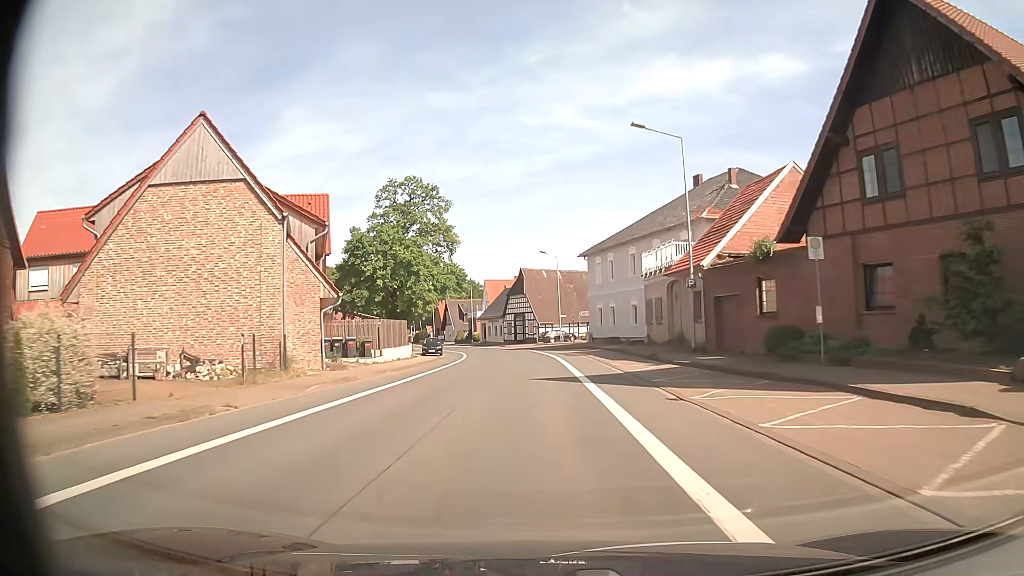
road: secondary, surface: asphalt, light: Day
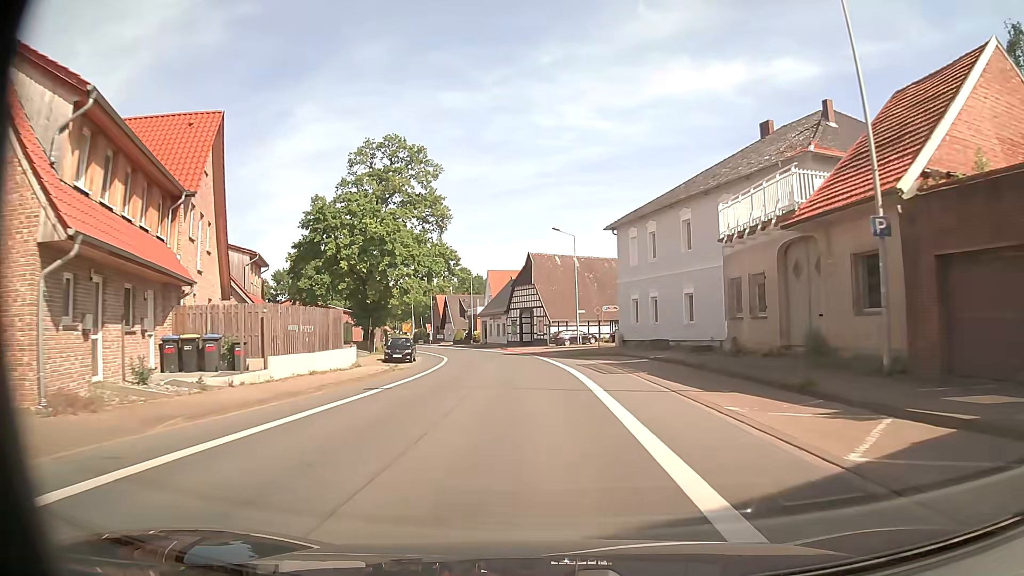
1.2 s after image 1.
(-0.2, +16.4) m; -2°
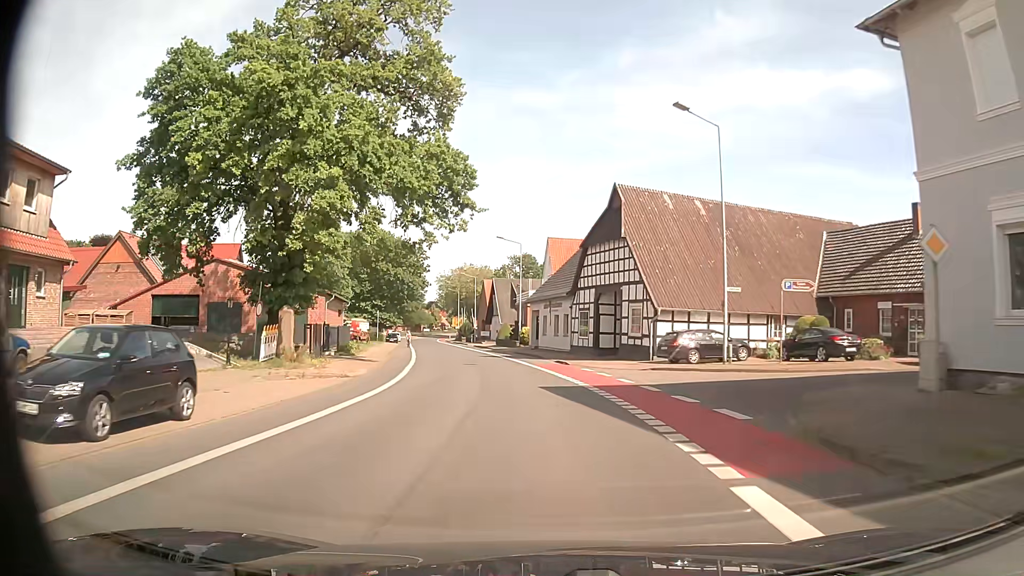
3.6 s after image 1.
(-1.2, +32.2) m; -6°
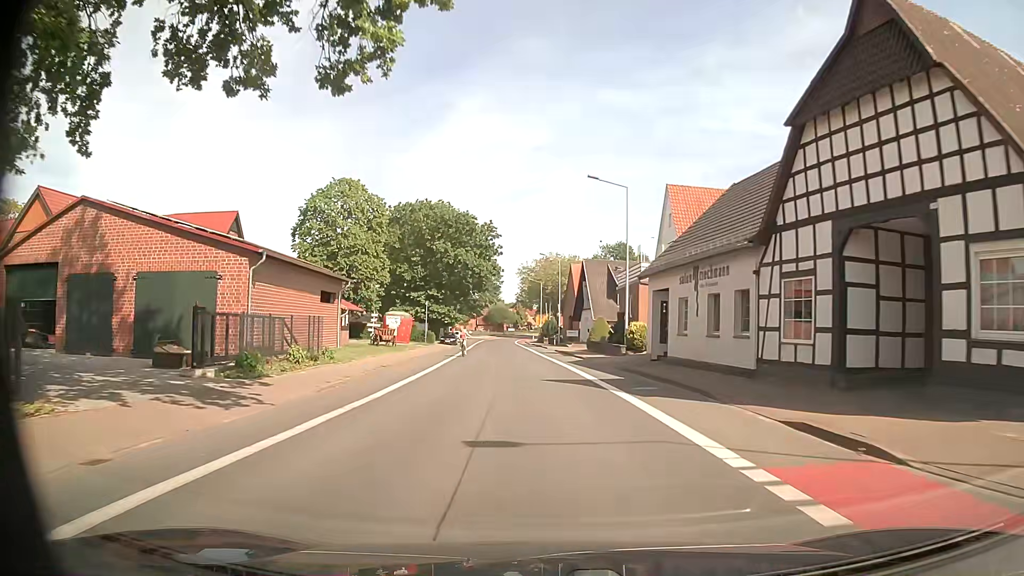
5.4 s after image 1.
(-1.5, +23.3) m; -7°
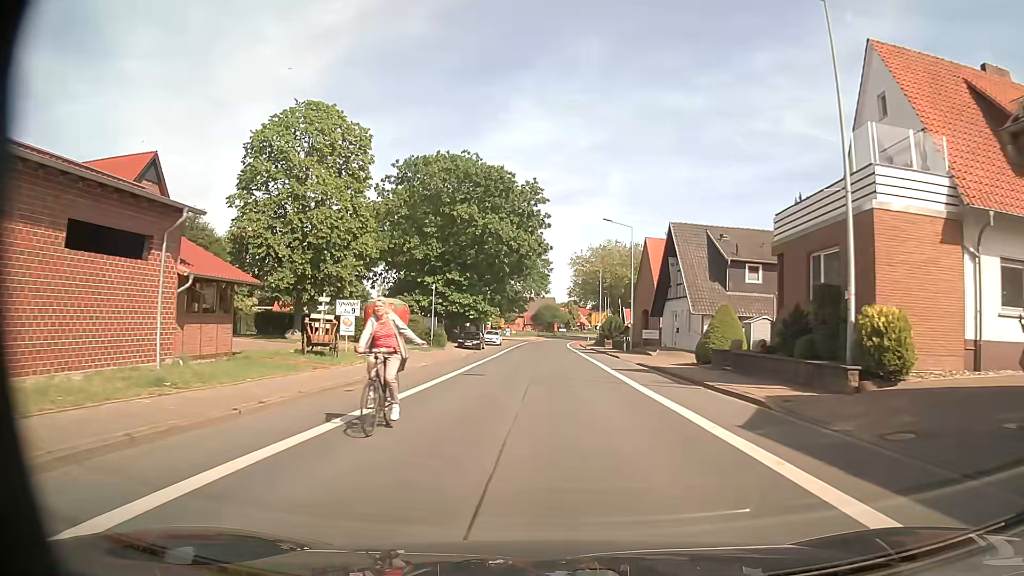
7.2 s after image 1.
(-1.2, +22.7) m; -5°
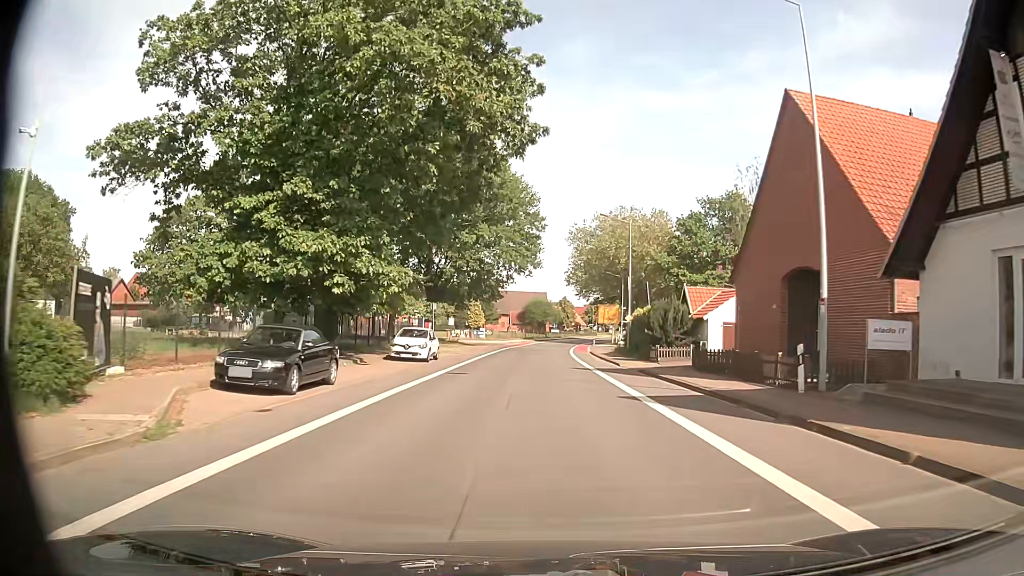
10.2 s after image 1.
(-0.1, +36.5) m; +1°
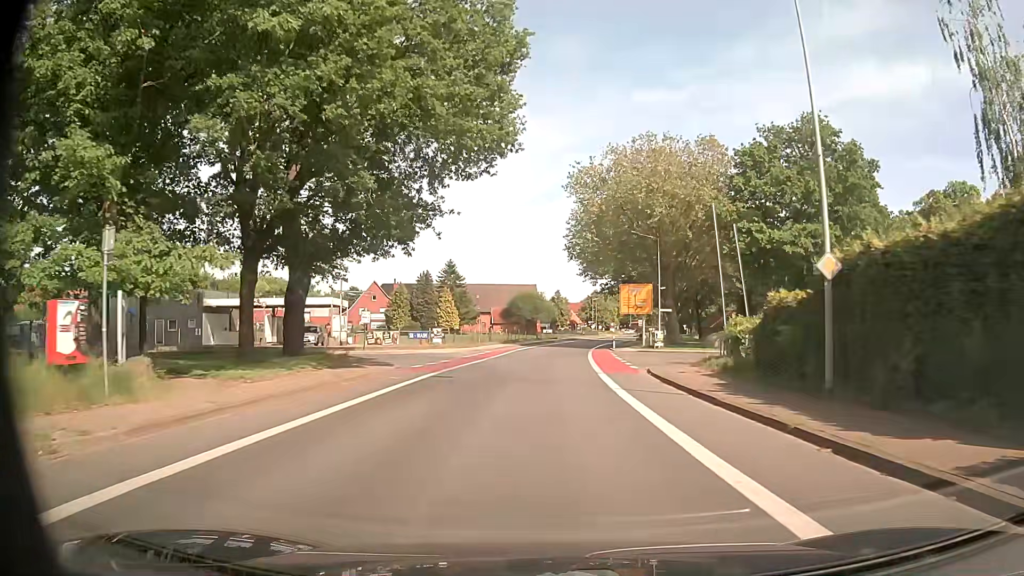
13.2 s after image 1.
(-0.1, +34.9) m; +1°
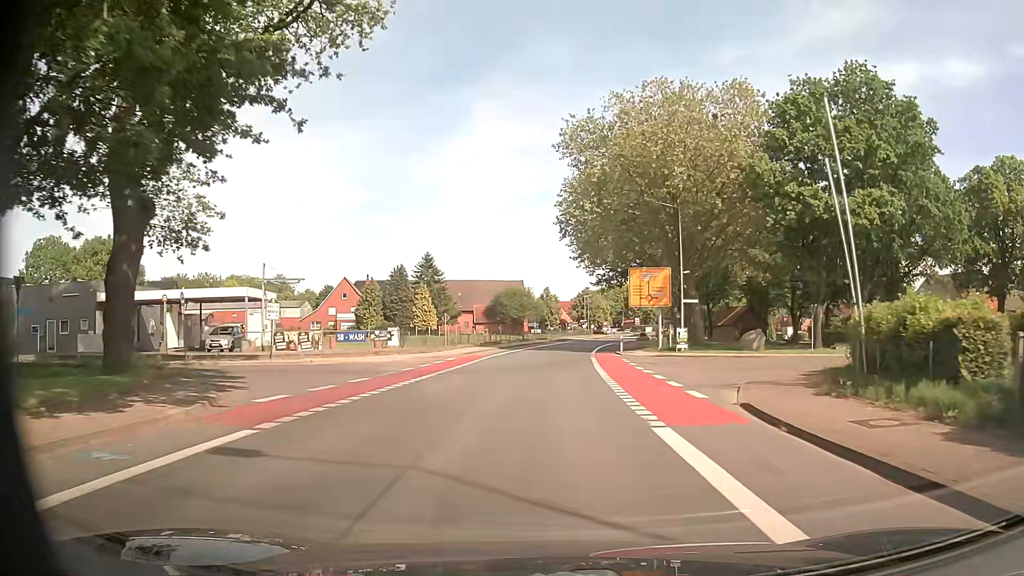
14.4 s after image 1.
(+0.1, +13.7) m; +1°
(0, +10) (0, +20) (+1, +30) (+1, +40) (+2, +50) (+2, +60) (+4, +70) (+5, +80) (+7, +89) (+10, +99) m
